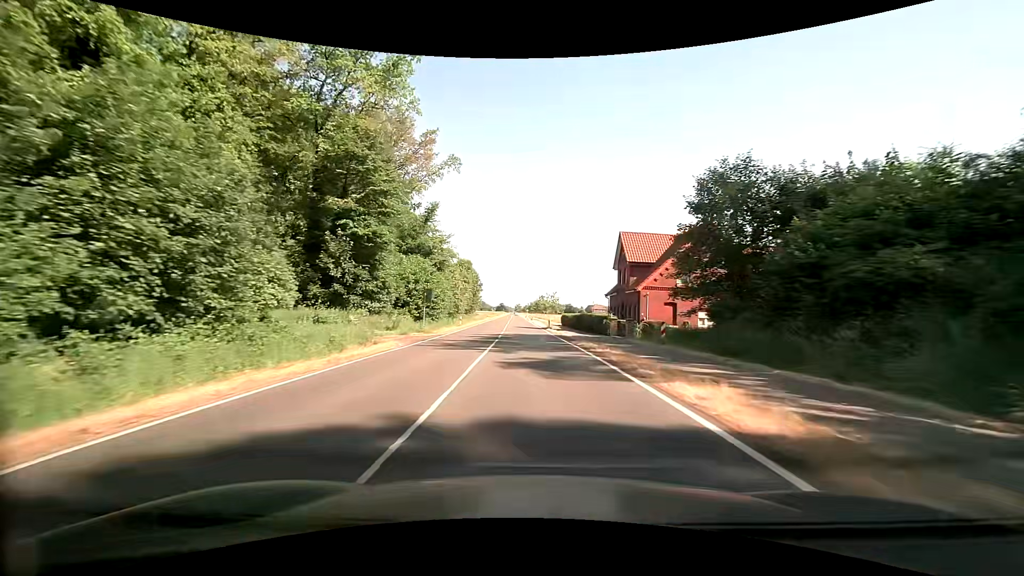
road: secondary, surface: asphalt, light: Day
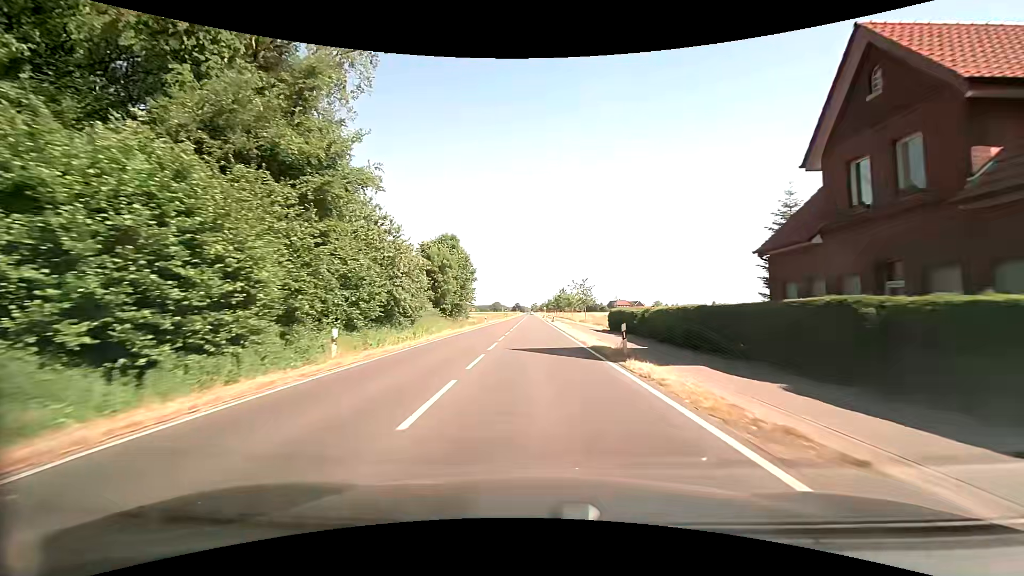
(-0.7, +34.4) m; -2°
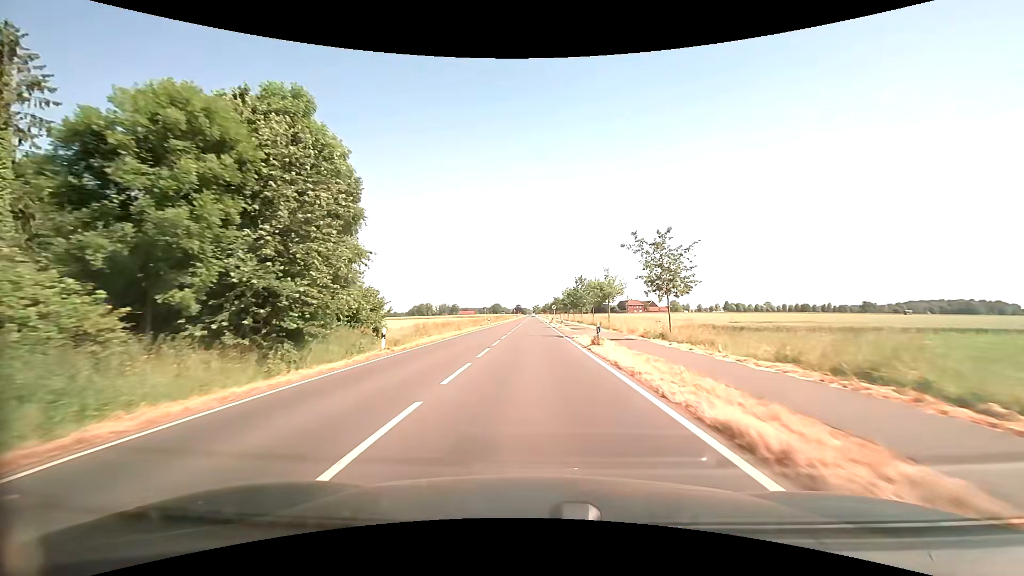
(-0.4, +44.2) m; -1°
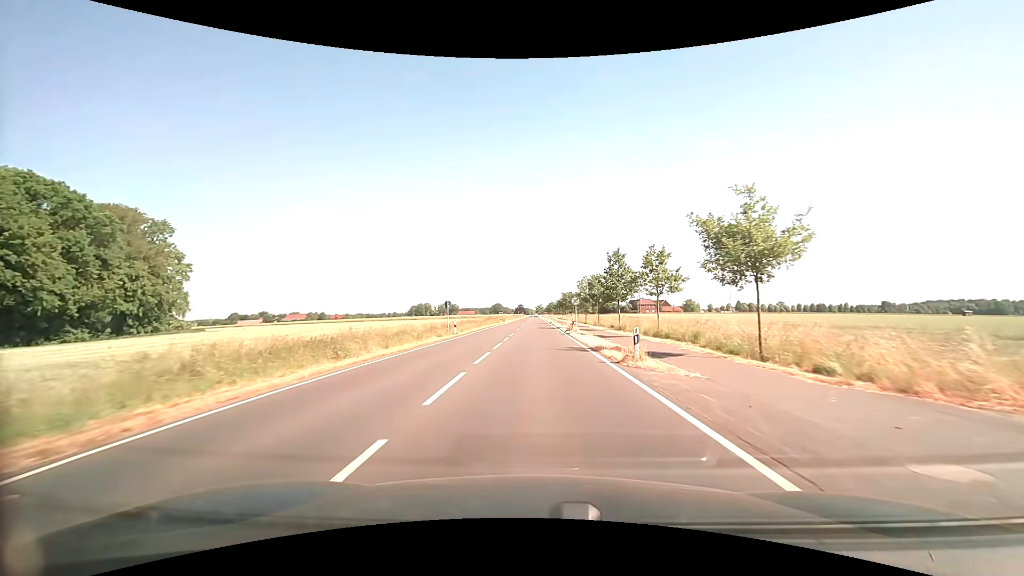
(-0.2, +32.4) m; -1°
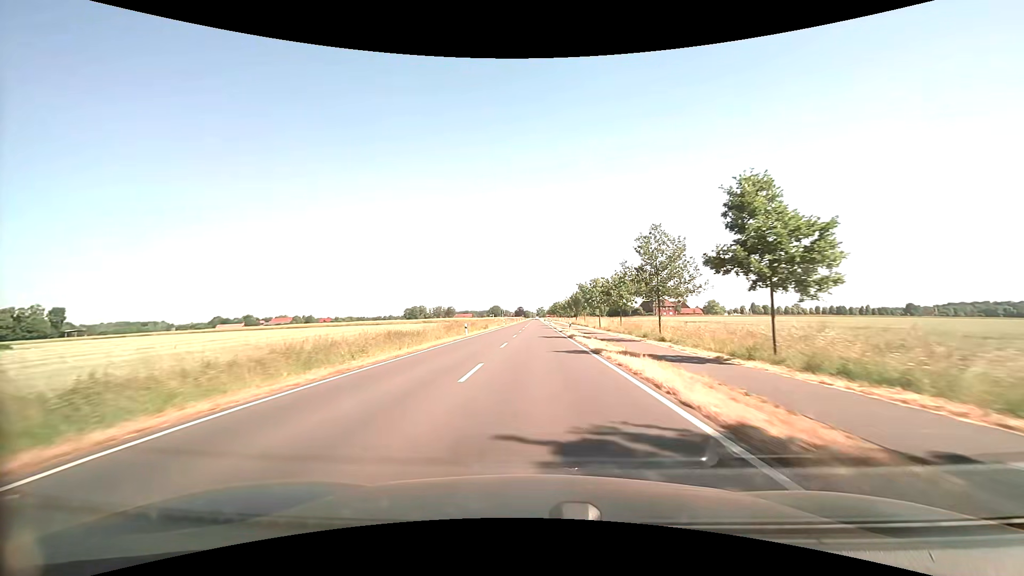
(+0.1, +45.6) m; 0°
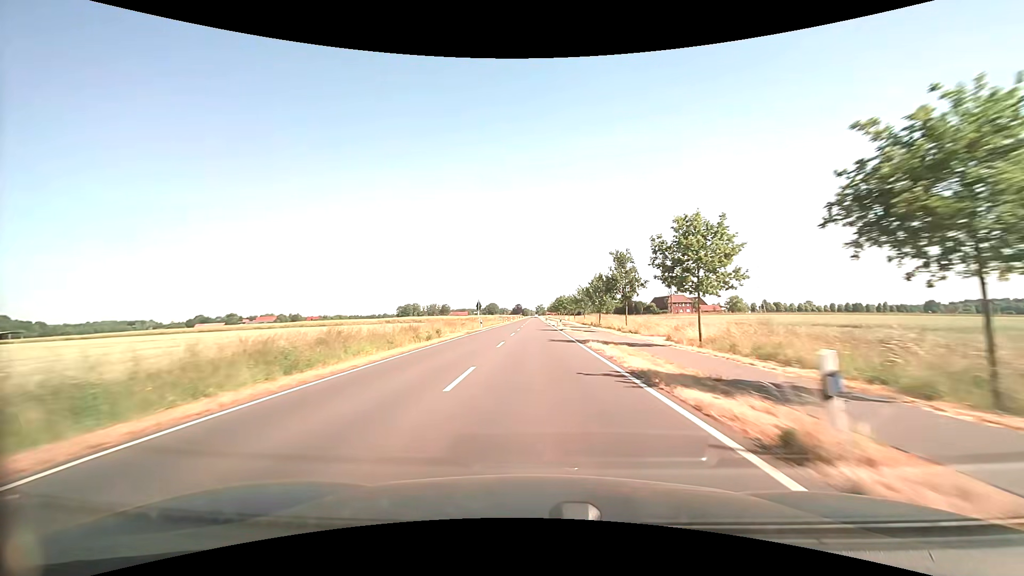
(+0.1, +37.9) m; 0°
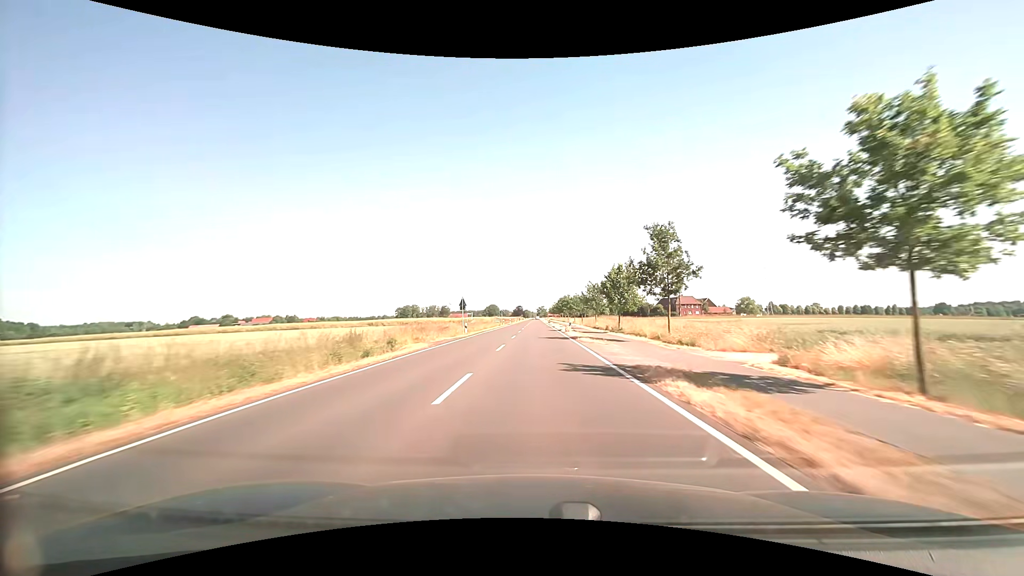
(0.0, +13.4) m; 0°
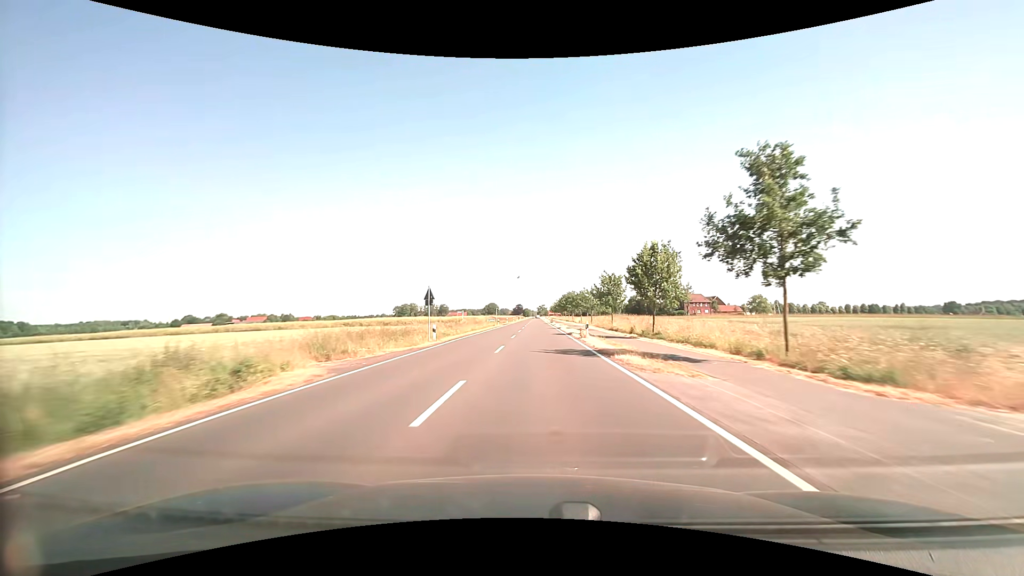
(0.0, +13.7) m; 0°
(0, +10) (0, +20) (0, +30) (0, +40) (0, +50) (0, +60) (0, +70) (0, +80) (0, +90) (0, +100) m
